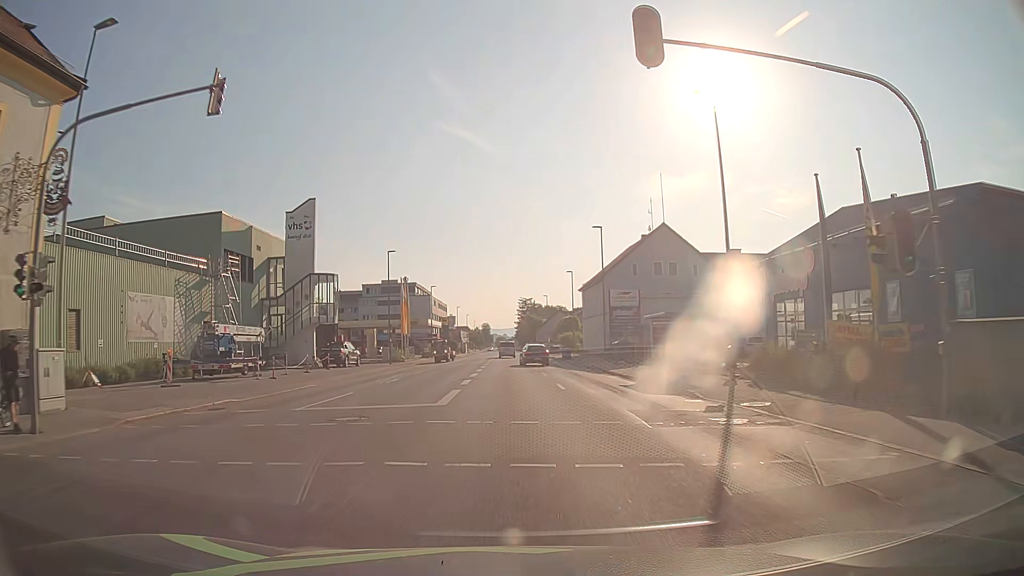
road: tertiary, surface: asphalt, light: Day
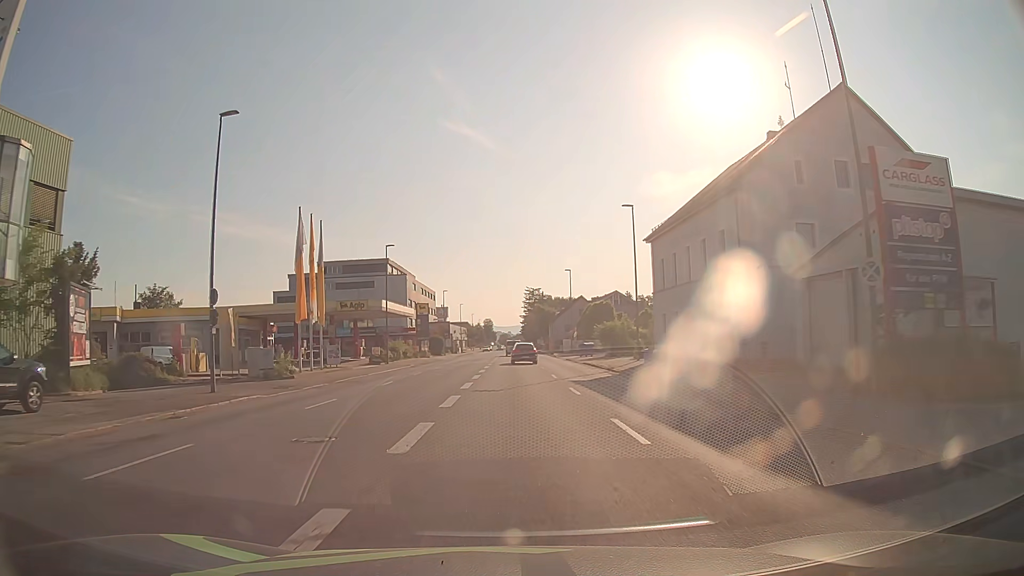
(0.0, +38.9) m; 0°
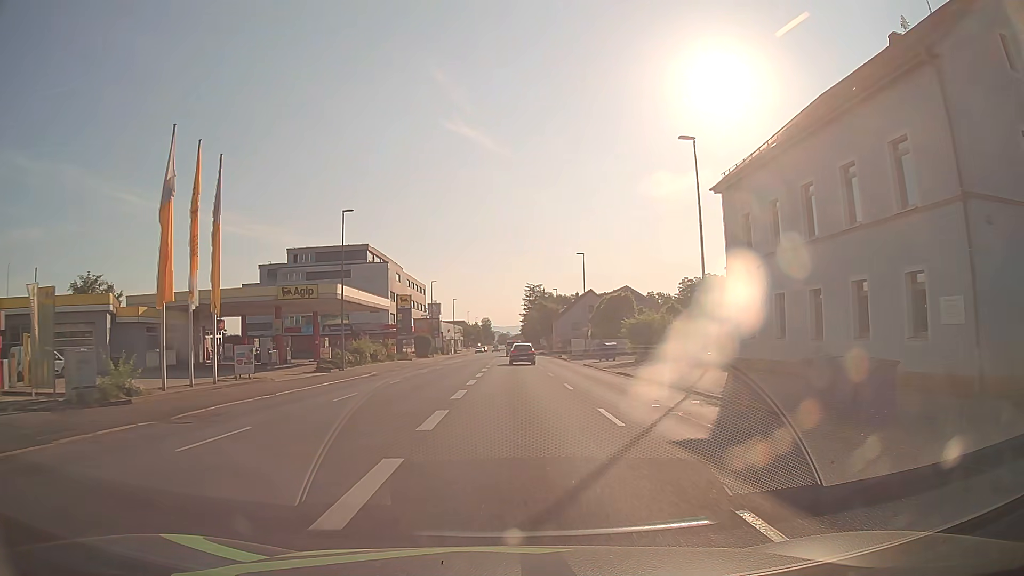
(0.0, +15.6) m; 0°
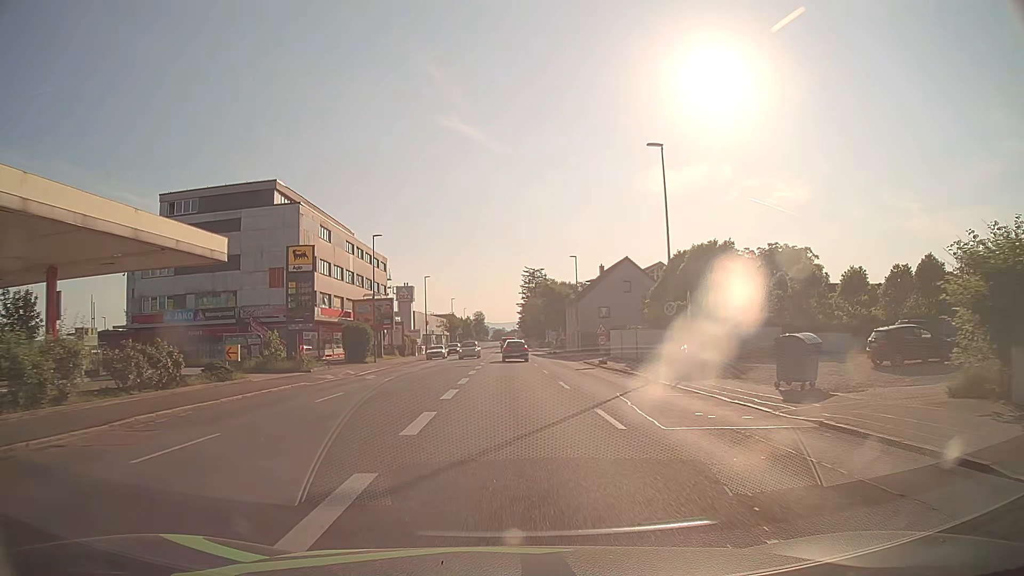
(+0.2, +36.9) m; 0°
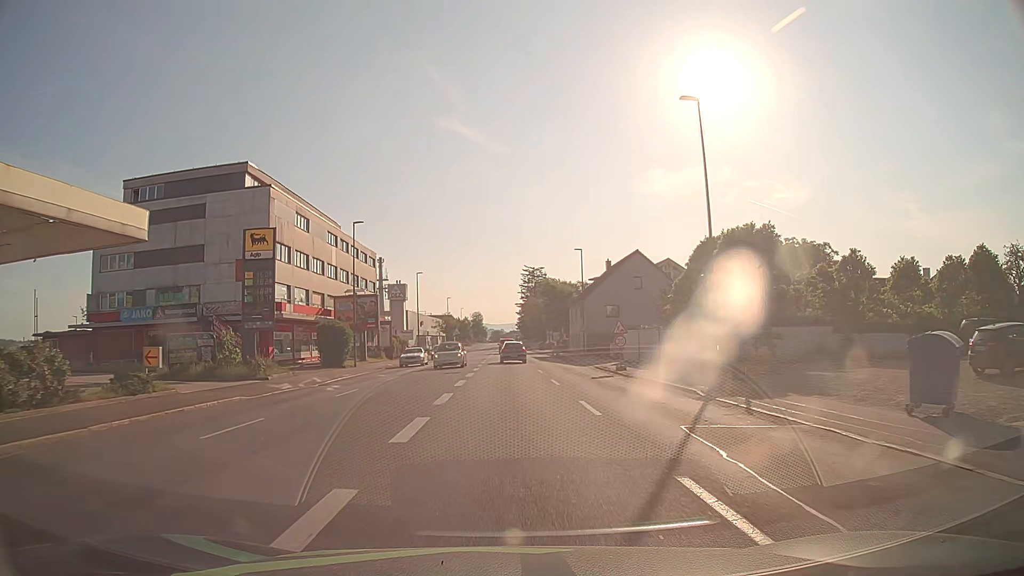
(0.0, +6.6) m; 0°
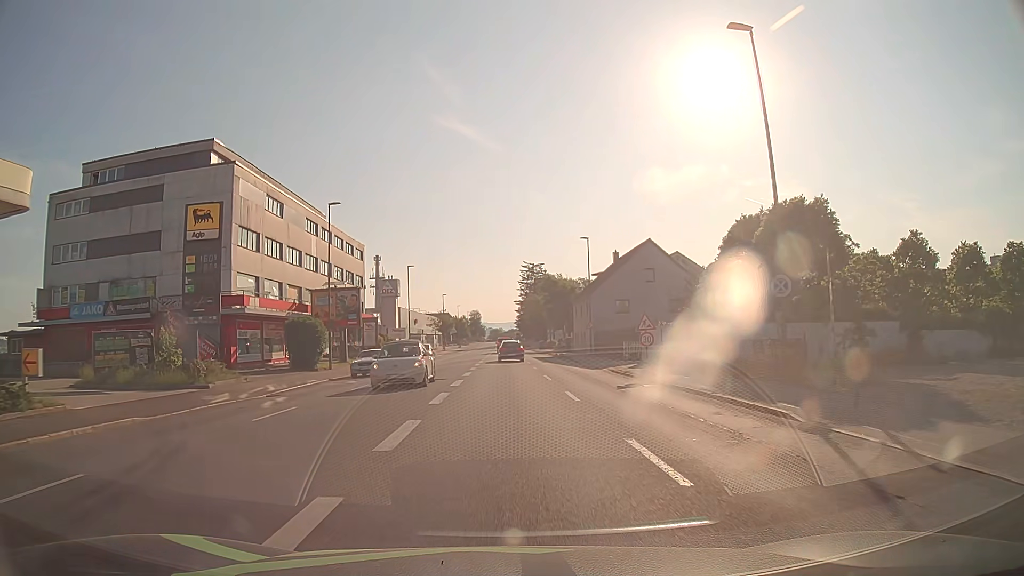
(0.0, +6.4) m; 0°
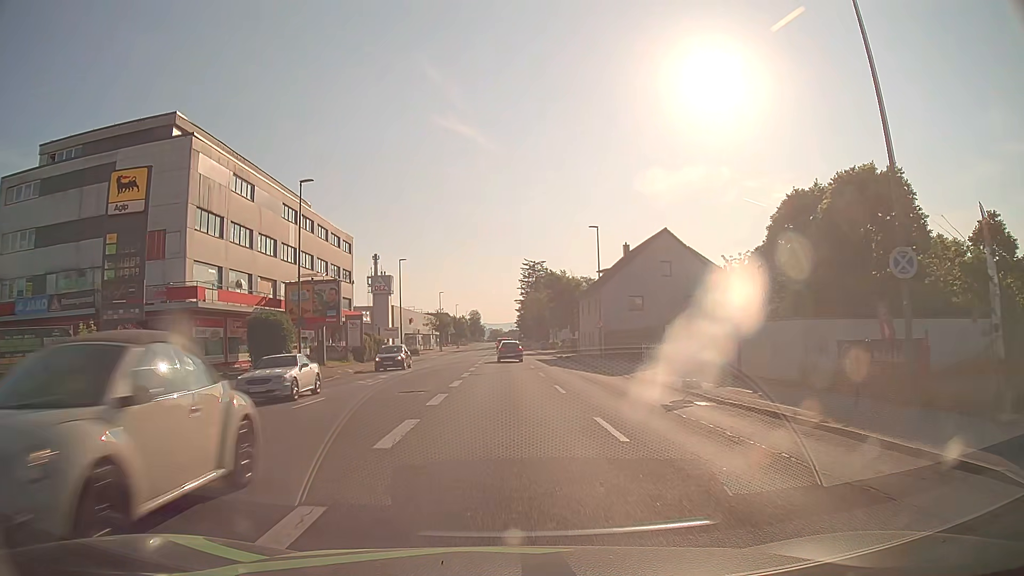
(0.0, +6.1) m; 0°
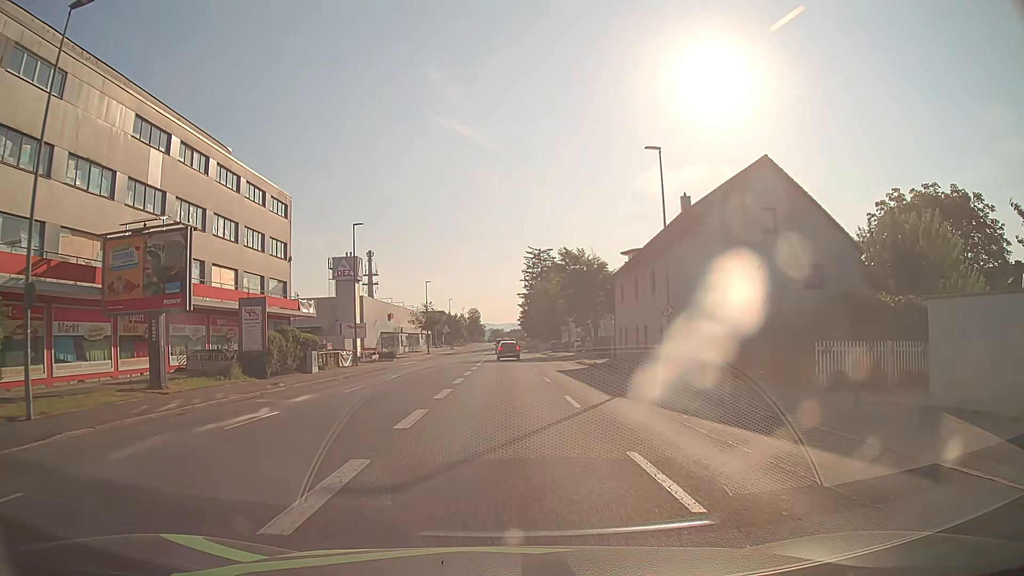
(+0.1, +21.8) m; 0°
(0, +10) (0, +20) (0, +30) (0, +40) (-1, +50) (-1, +60) (-1, +70) (-1, +80) (-1, +90) (-1, +100) m
